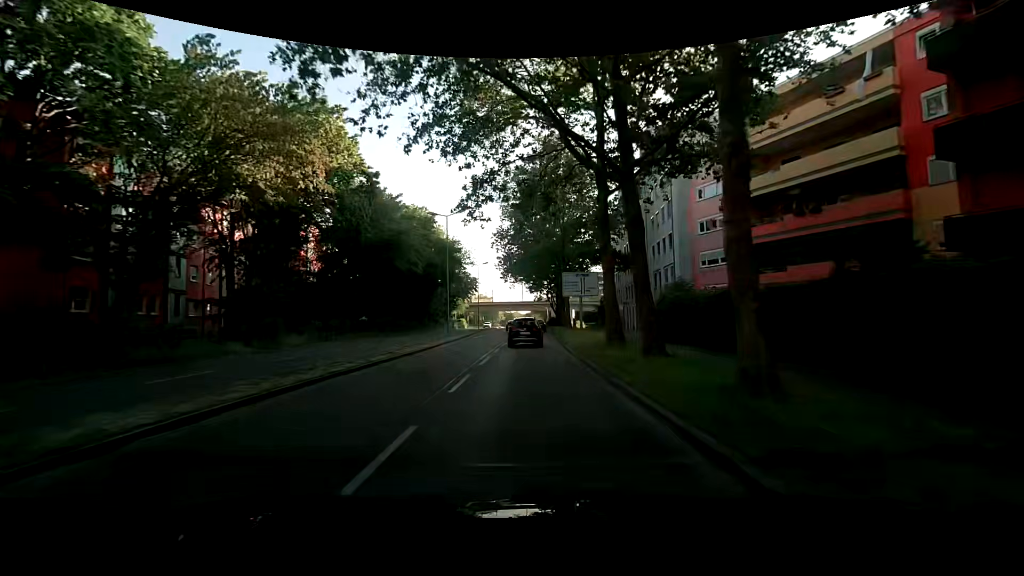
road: secondary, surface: asphalt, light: Day
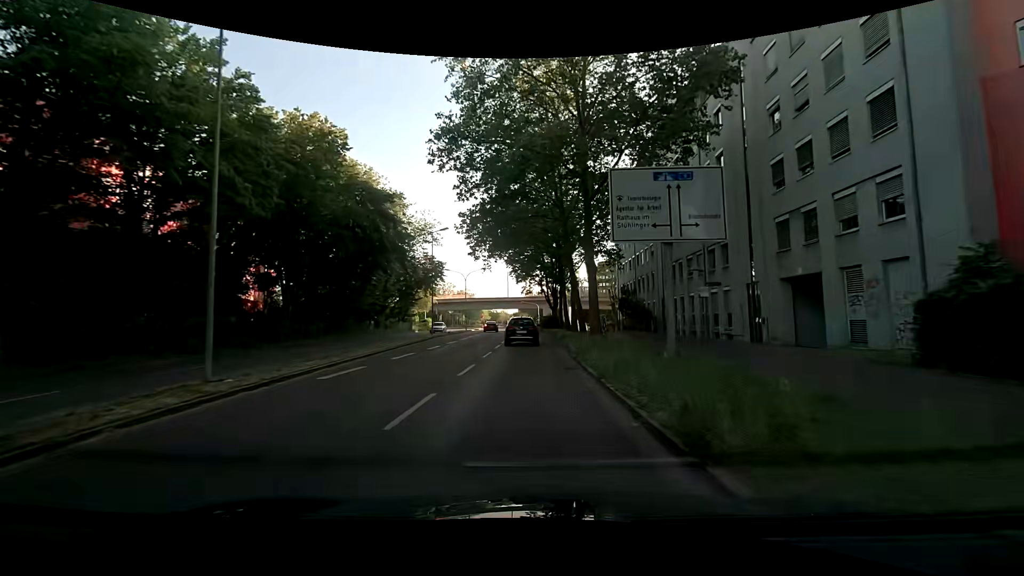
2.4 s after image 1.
(+0.7, +27.2) m; +2°
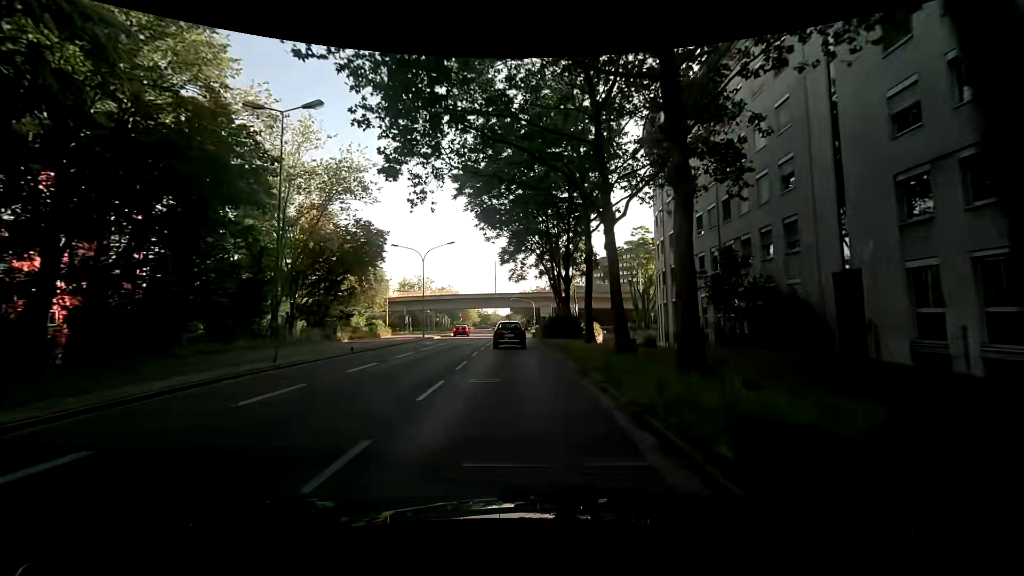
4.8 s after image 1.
(+0.3, +27.2) m; +1°
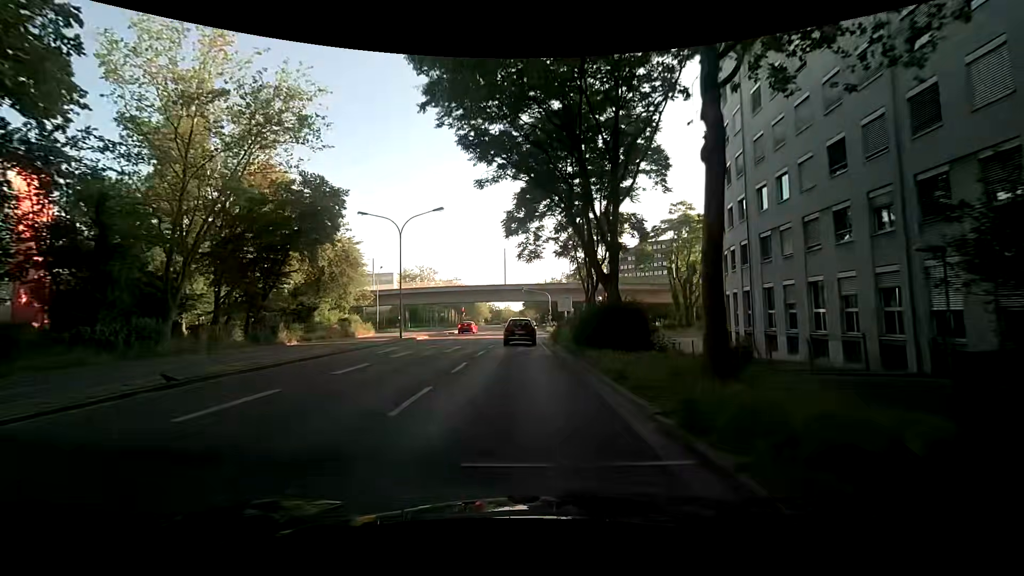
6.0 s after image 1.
(0.0, +13.8) m; -2°
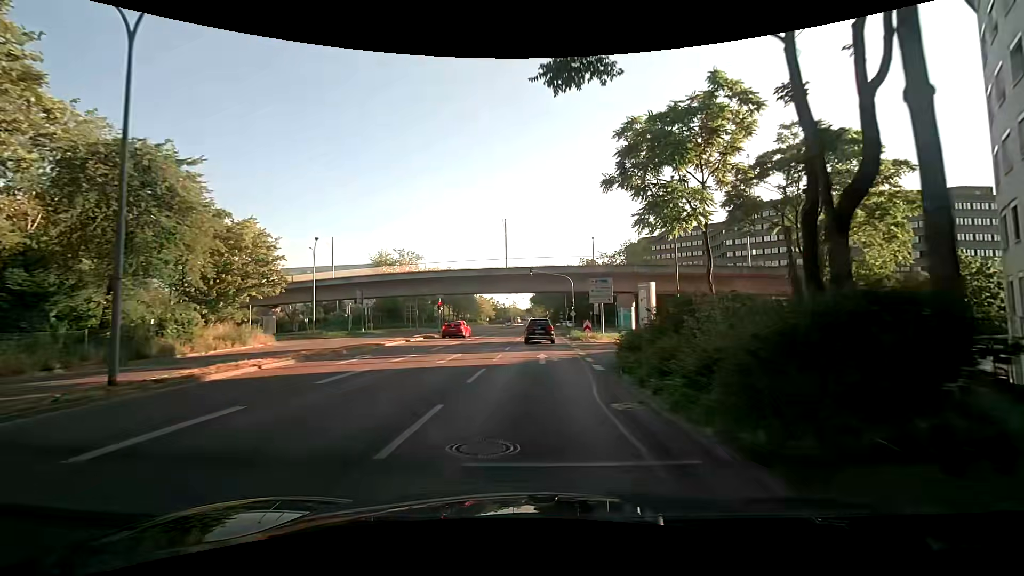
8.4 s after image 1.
(-0.1, +26.0) m; 0°
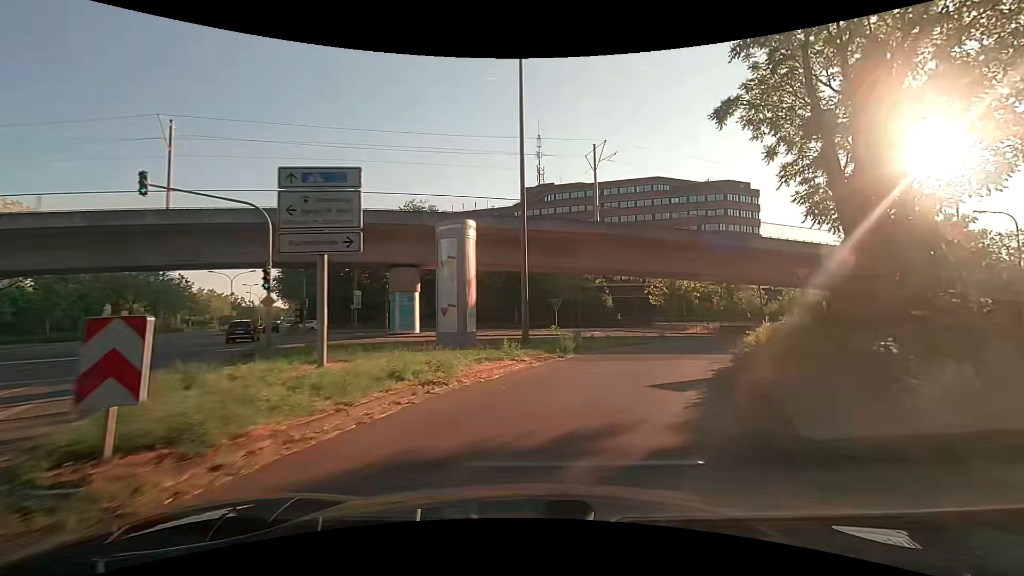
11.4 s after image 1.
(+4.5, +27.9) m; +25°
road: secondary_link
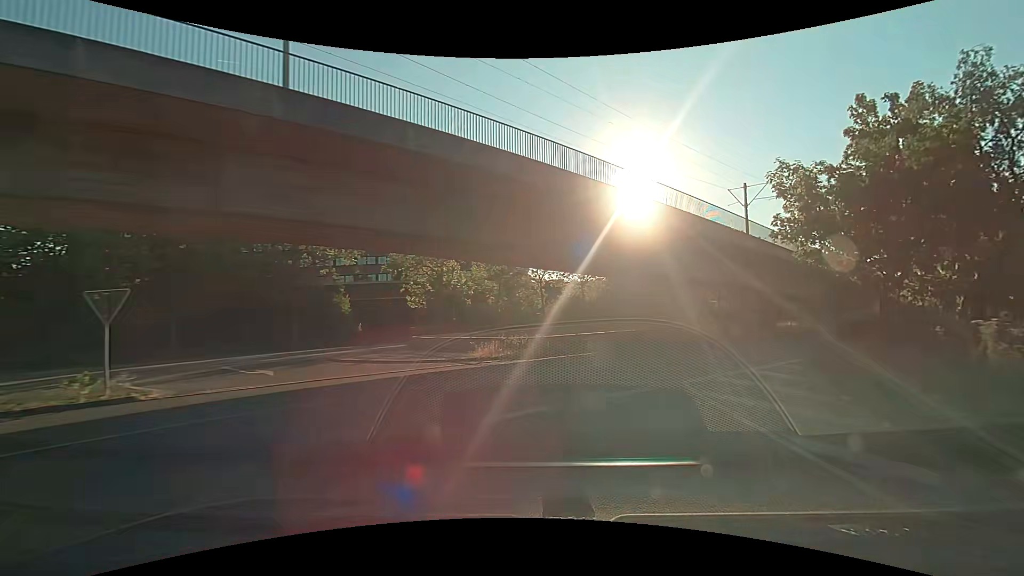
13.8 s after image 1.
(+4.5, +19.8) m; +26°
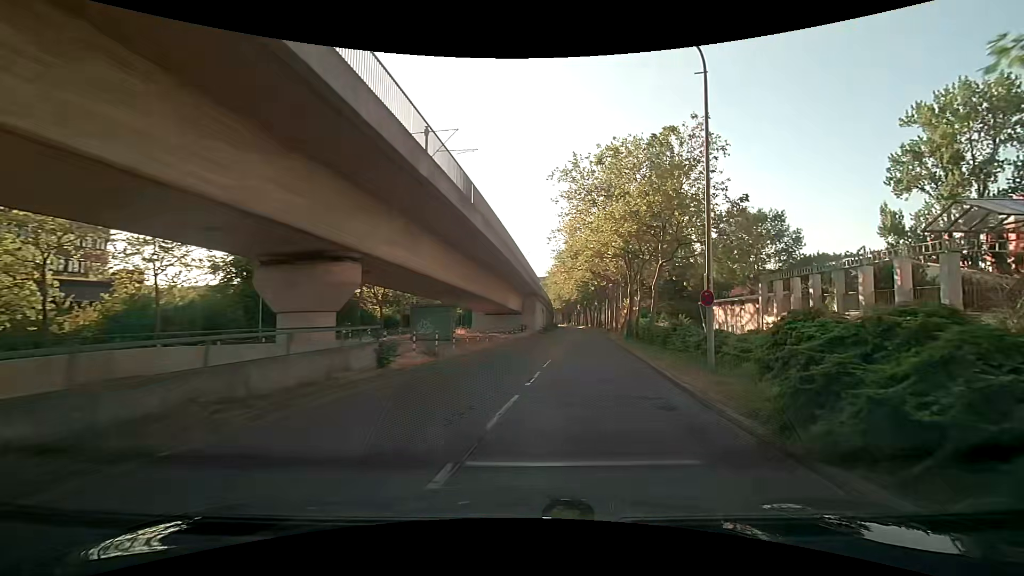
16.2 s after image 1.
(+6.1, +18.3) m; +37°
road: tertiary
(+1, +10) (+2, +20) (+3, +30) (+4, +40) (+5, +50) (+6, +60) (+7, +70) (+8, +80) (+8, +90) (+9, +100) m
